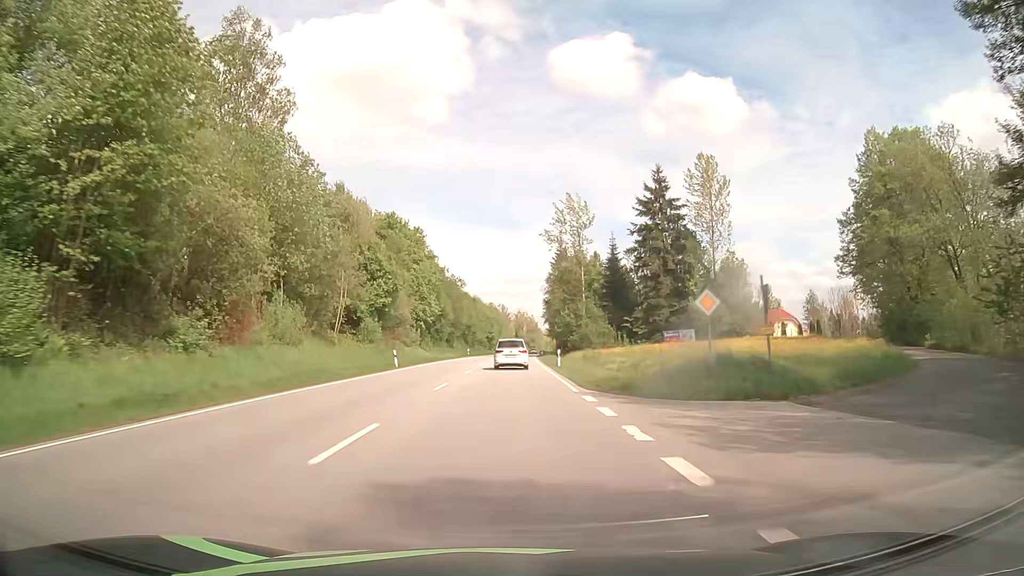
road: primary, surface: asphalt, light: Day
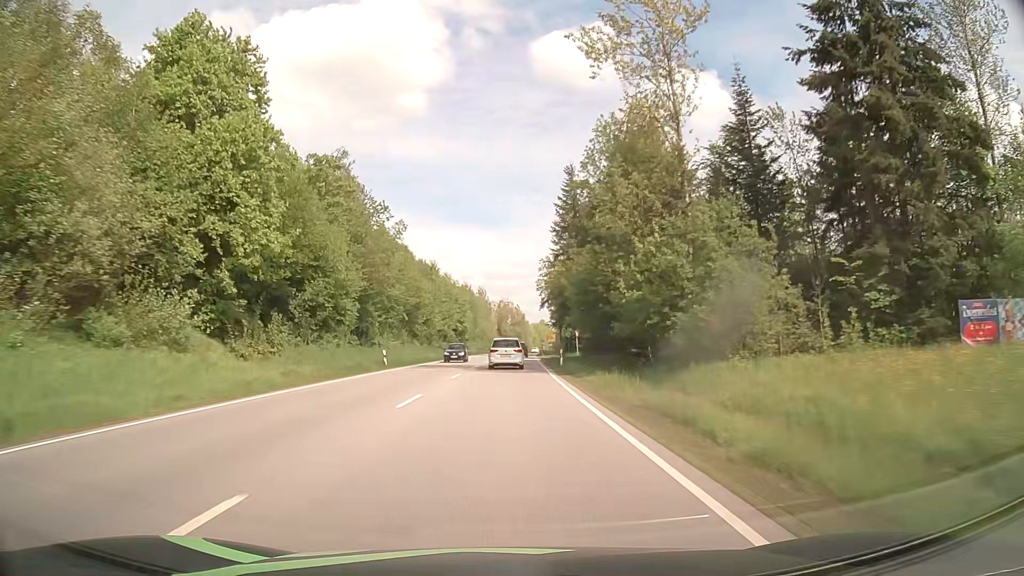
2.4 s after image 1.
(+0.8, +53.4) m; +2°
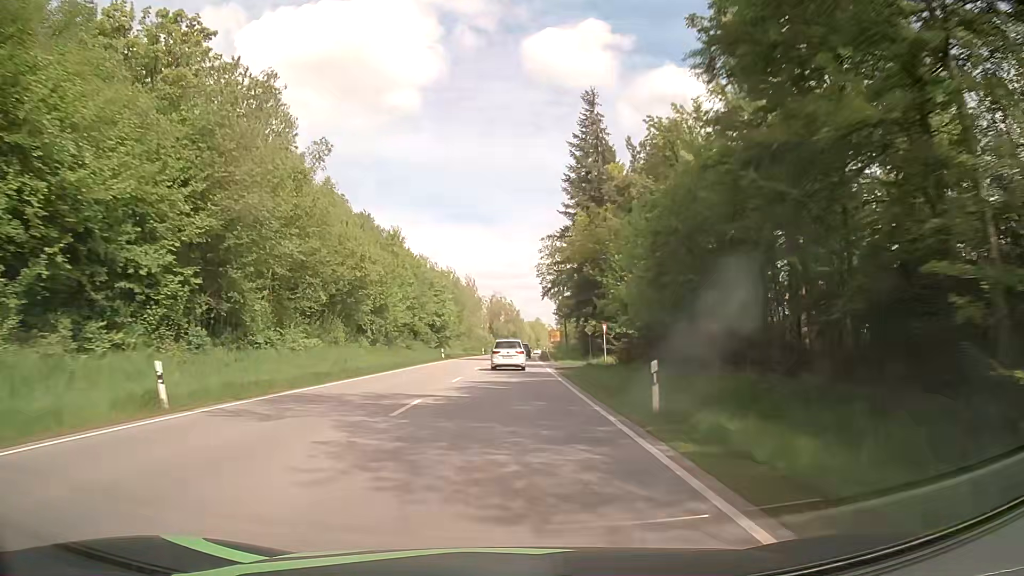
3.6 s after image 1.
(+0.1, +25.3) m; 0°
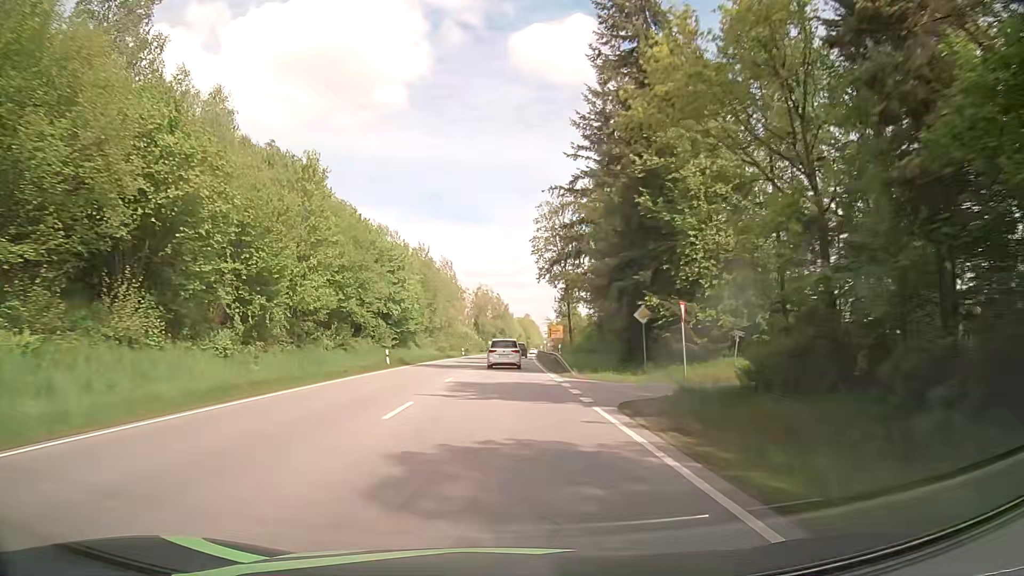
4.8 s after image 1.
(+0.3, +24.8) m; +1°
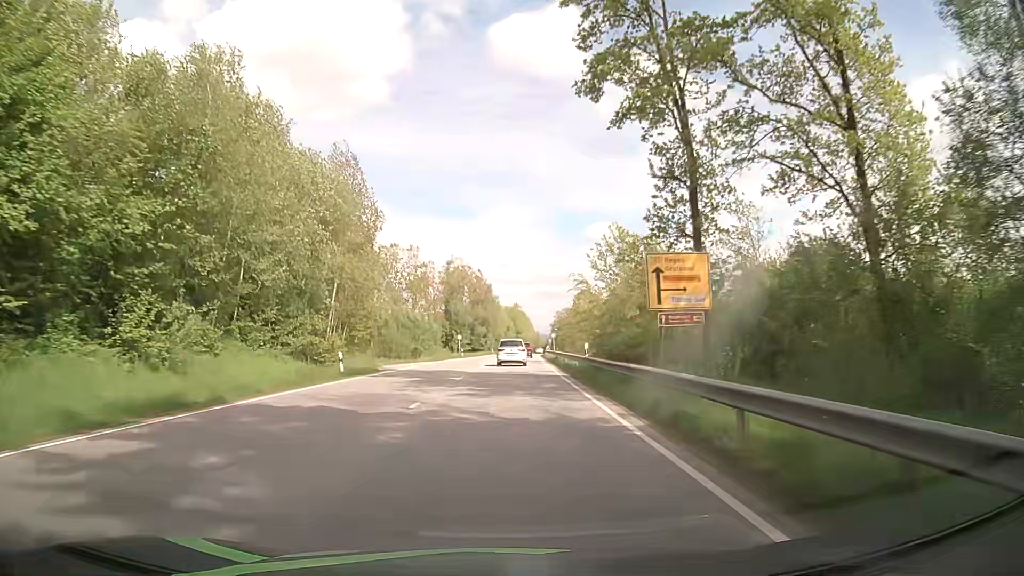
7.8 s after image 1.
(+0.9, +59.8) m; +1°
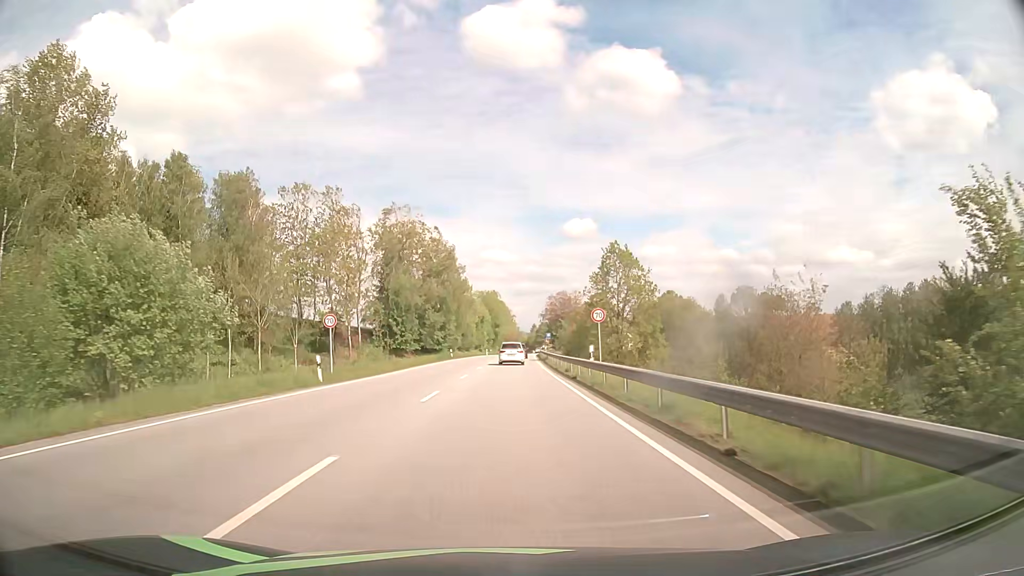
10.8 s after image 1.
(+1.1, +55.4) m; +2°
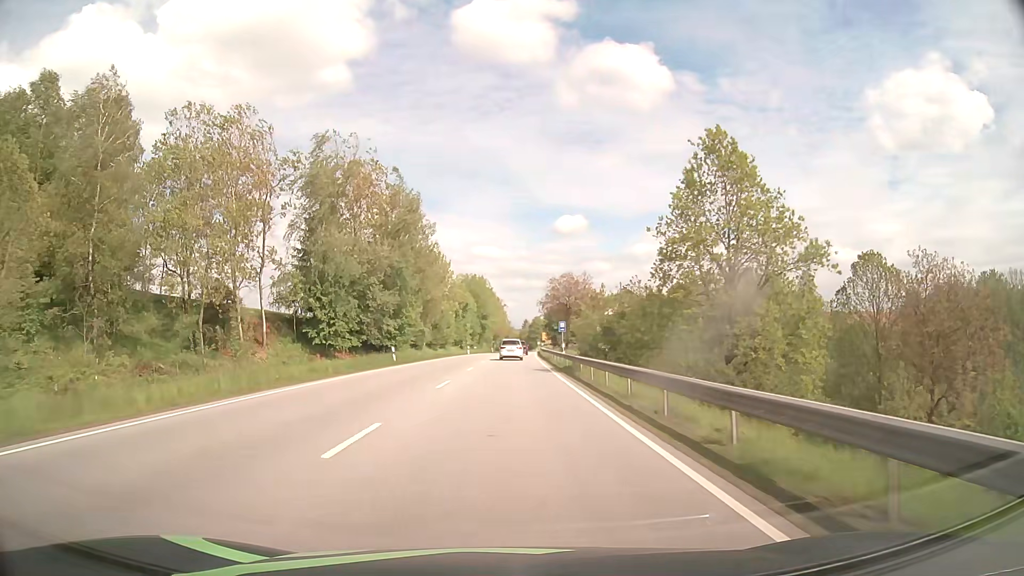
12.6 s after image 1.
(+0.3, +32.8) m; +1°
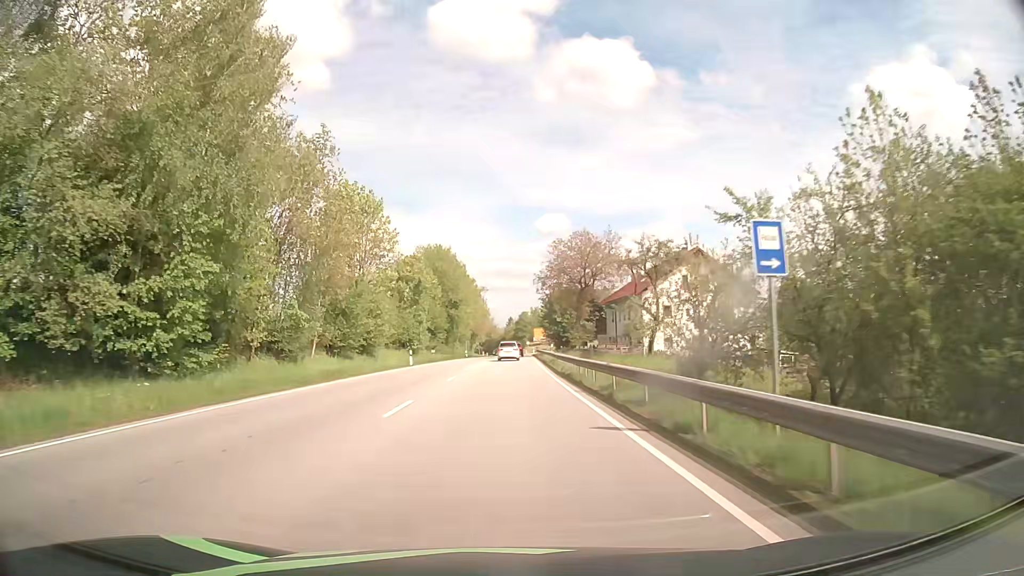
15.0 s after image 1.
(+0.5, +43.4) m; +1°
(0, +10) (0, +20) (0, +30) (0, +40) (+1, +50) (+1, +60) (+1, +70) (+1, +80) (+1, +90) (+1, +100) m
